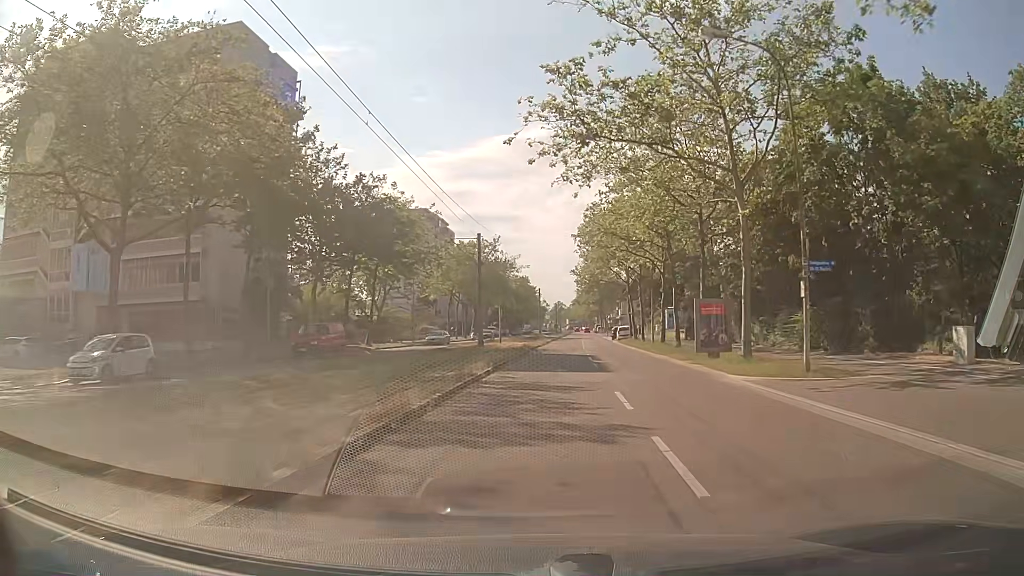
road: tertiary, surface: asphalt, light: Day
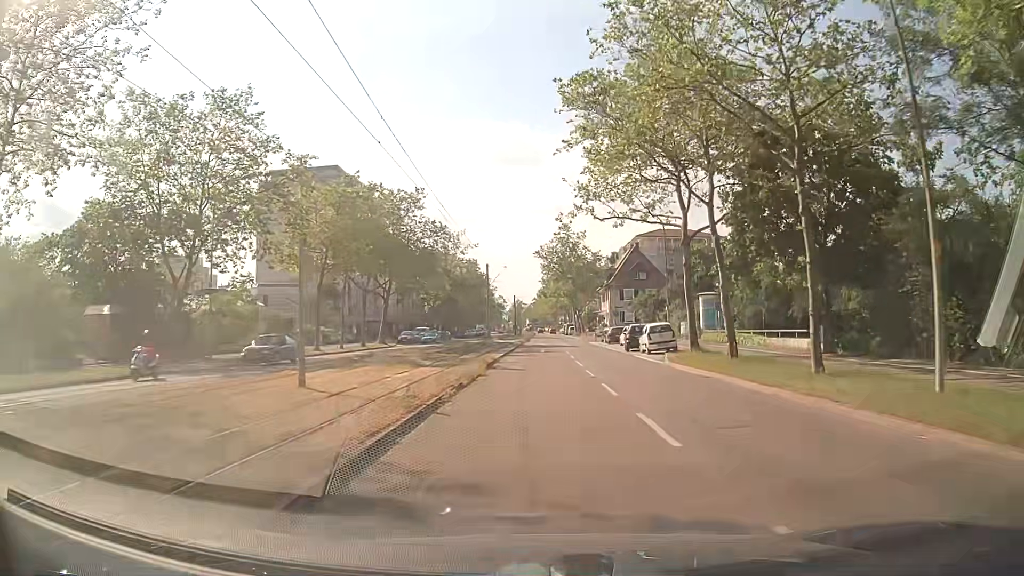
(+1.5, +39.6) m; +4°
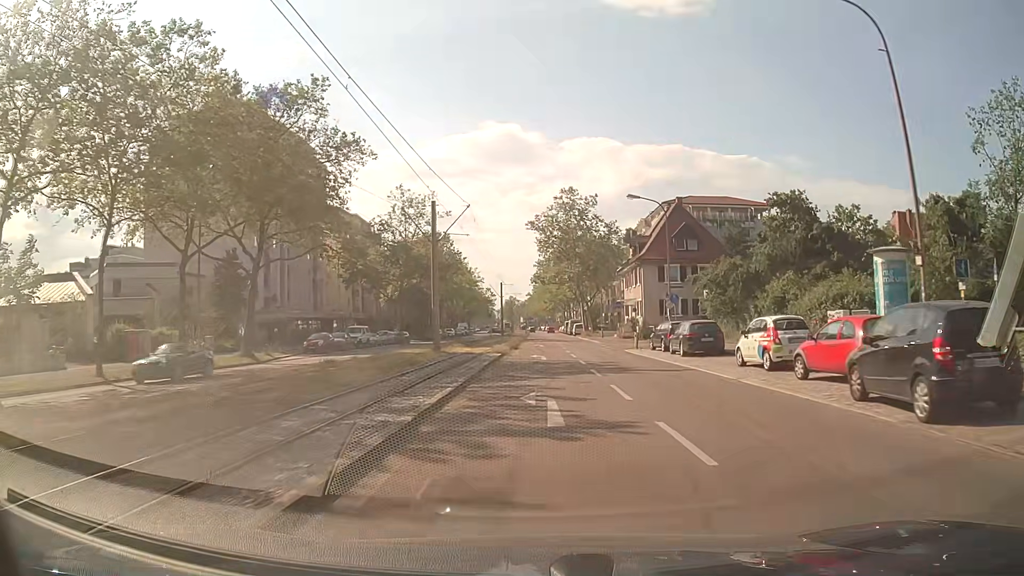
(0.0, +31.3) m; 0°
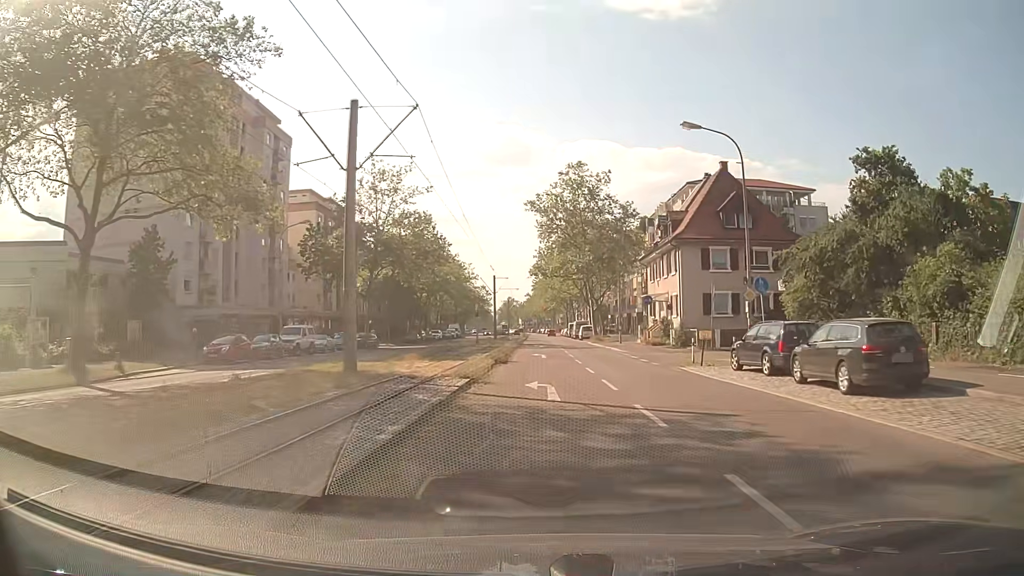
(0.0, +15.3) m; 0°
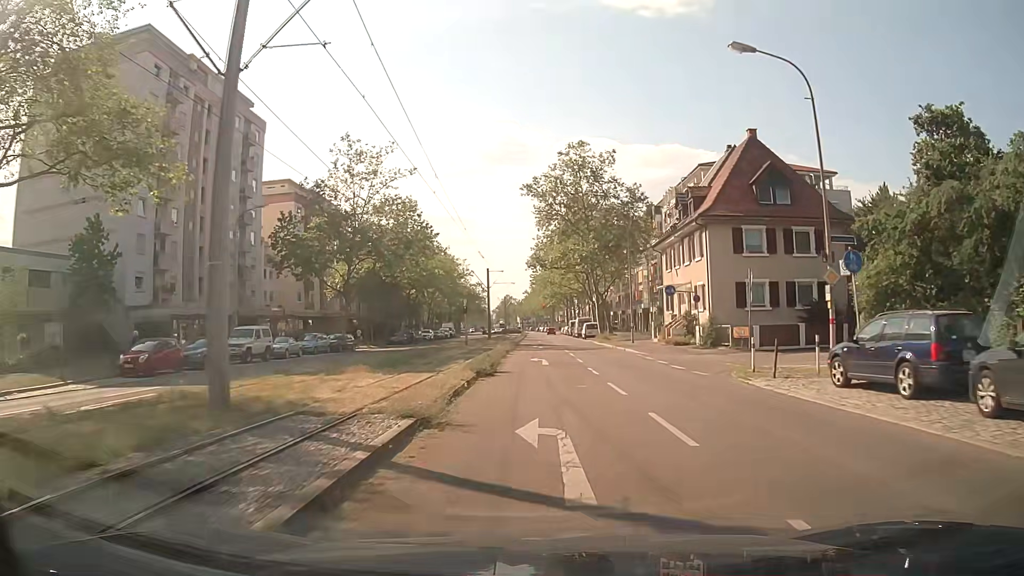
(0.0, +7.5) m; 0°
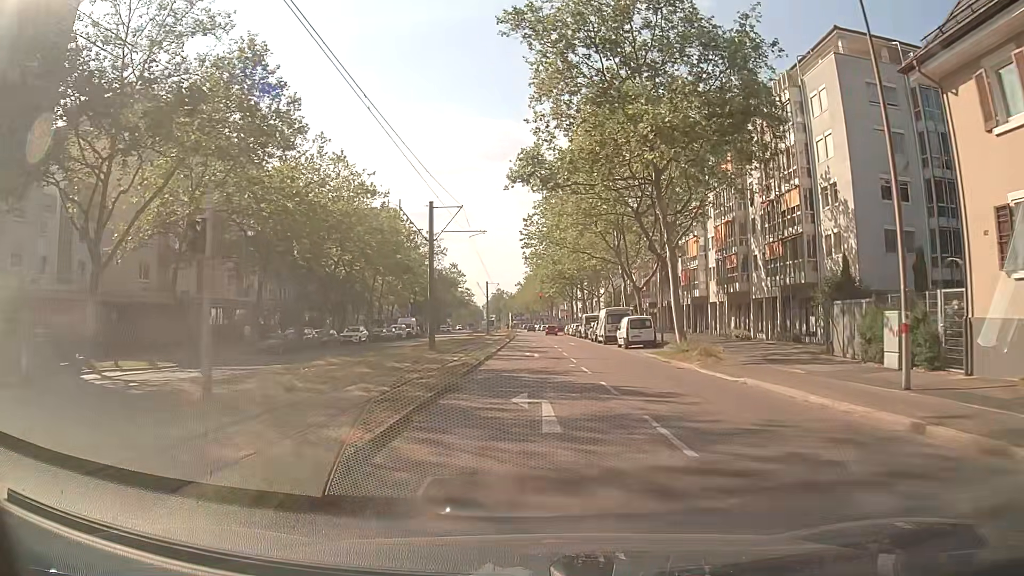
(+0.4, +36.3) m; +1°
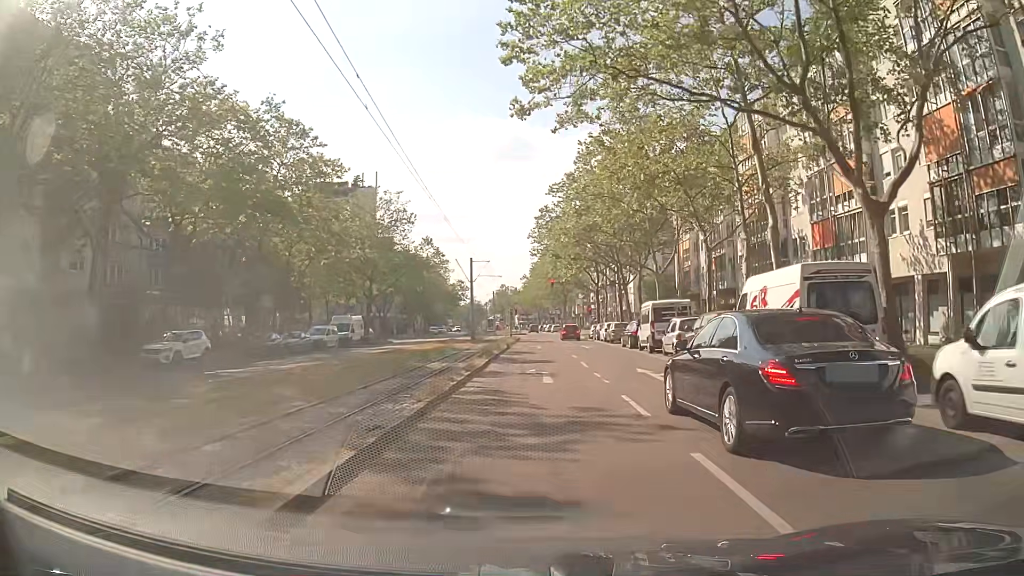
(-0.2, +32.4) m; -1°
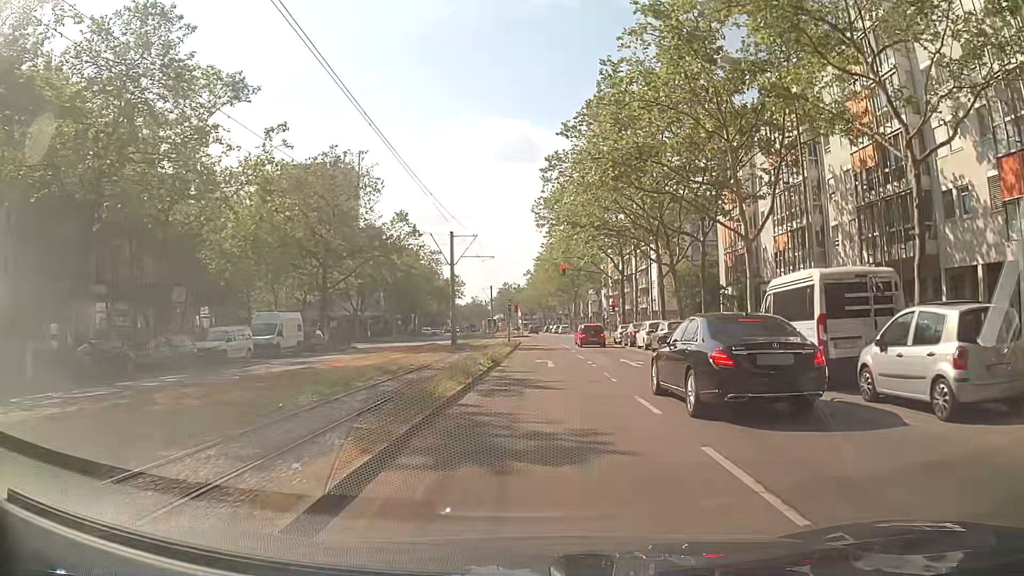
(0.0, +17.4) m; 0°
